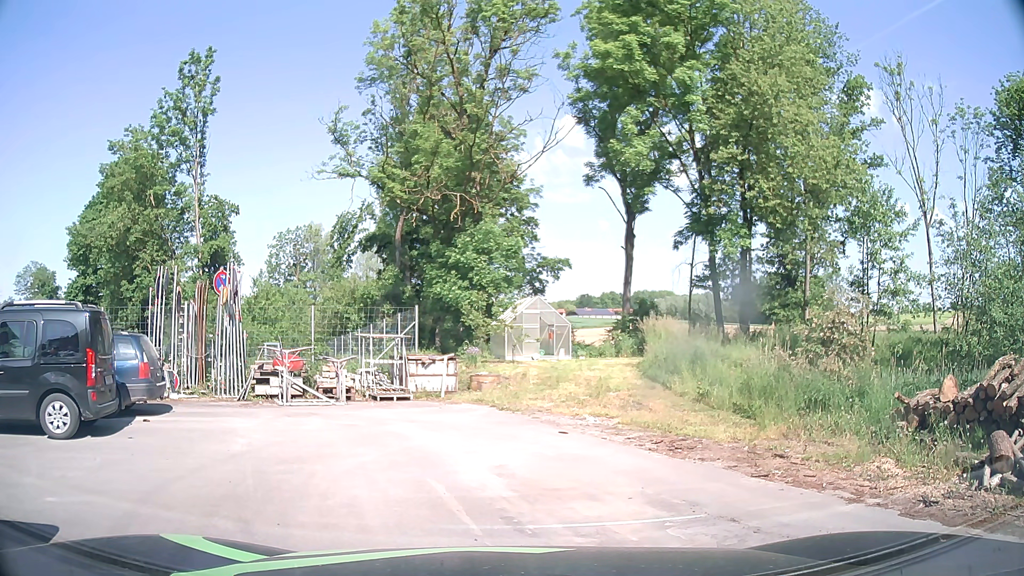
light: Day
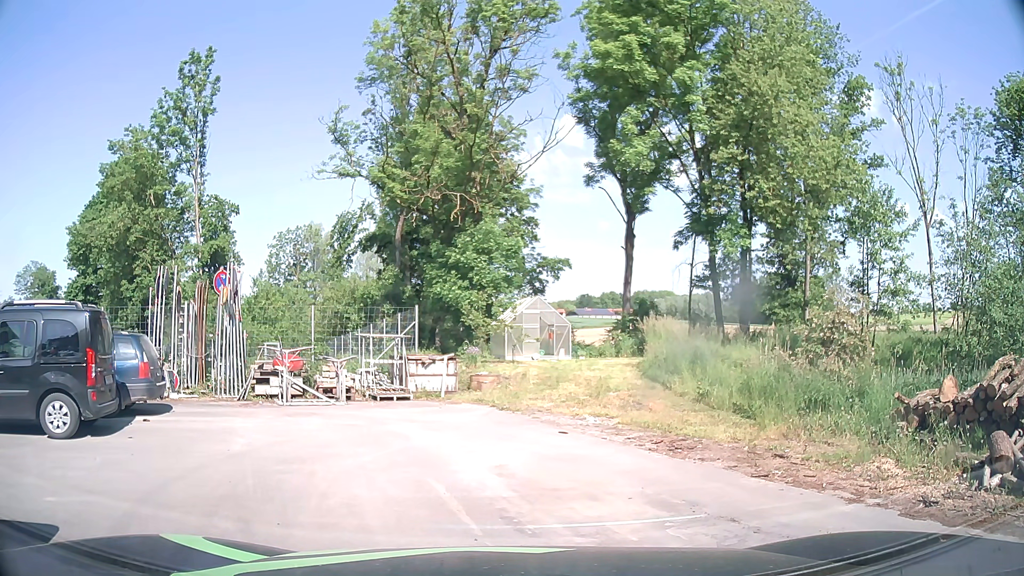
(0.0, 0.0) m; 0°
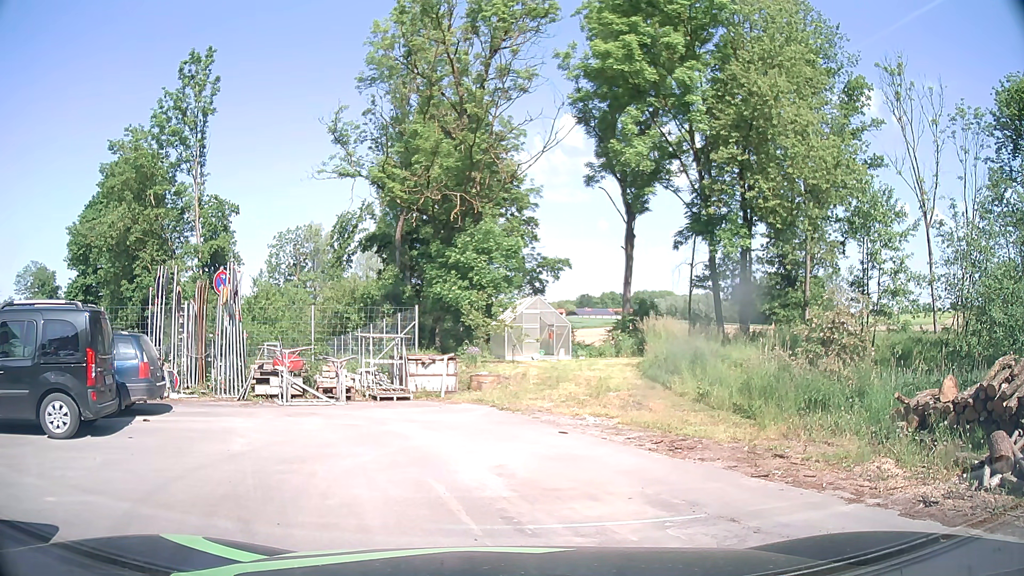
(0.0, 0.0) m; 0°
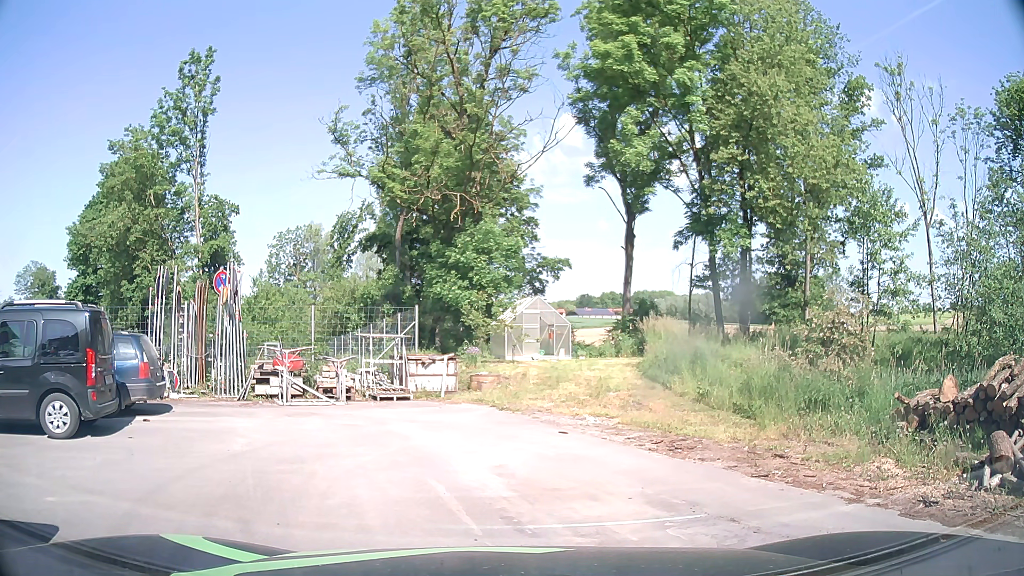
(0.0, 0.0) m; 0°
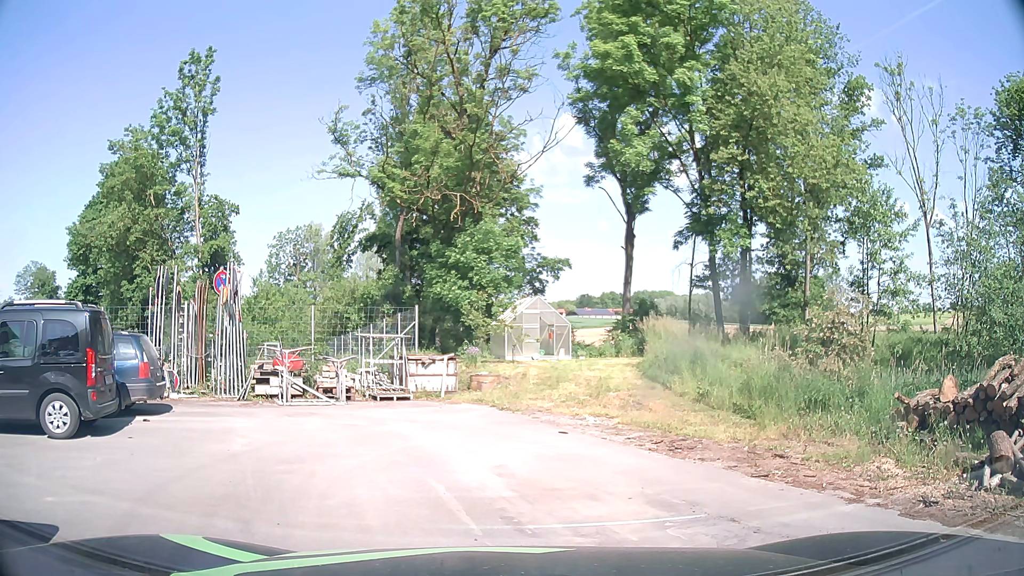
(0.0, 0.0) m; 0°
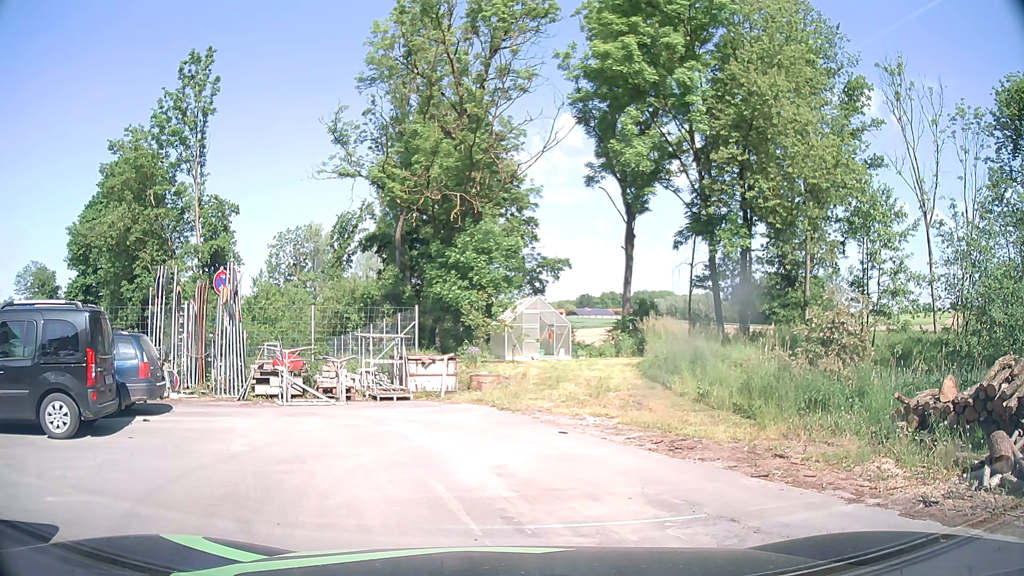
(0.0, 0.0) m; 0°
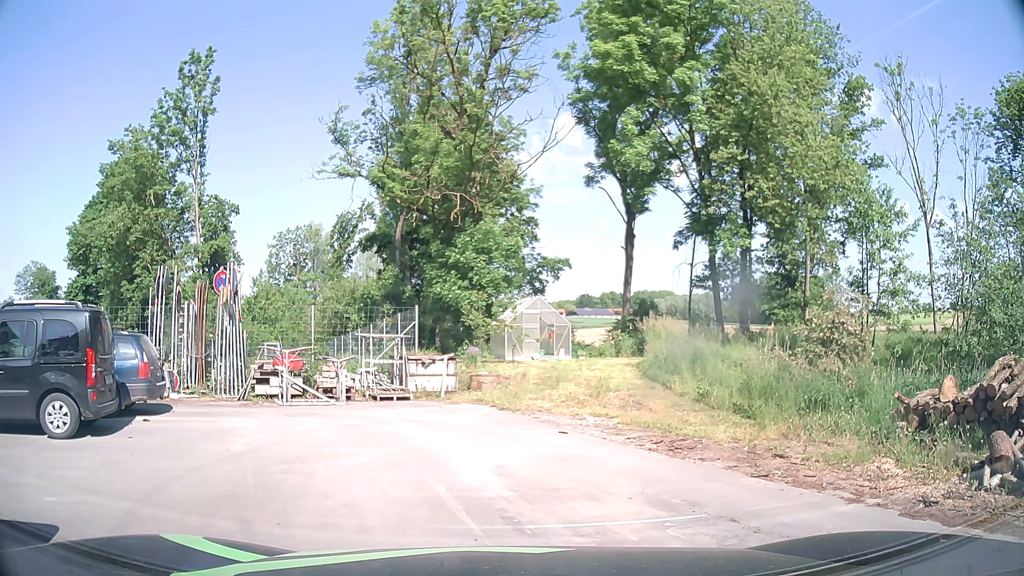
(0.0, 0.0) m; 0°
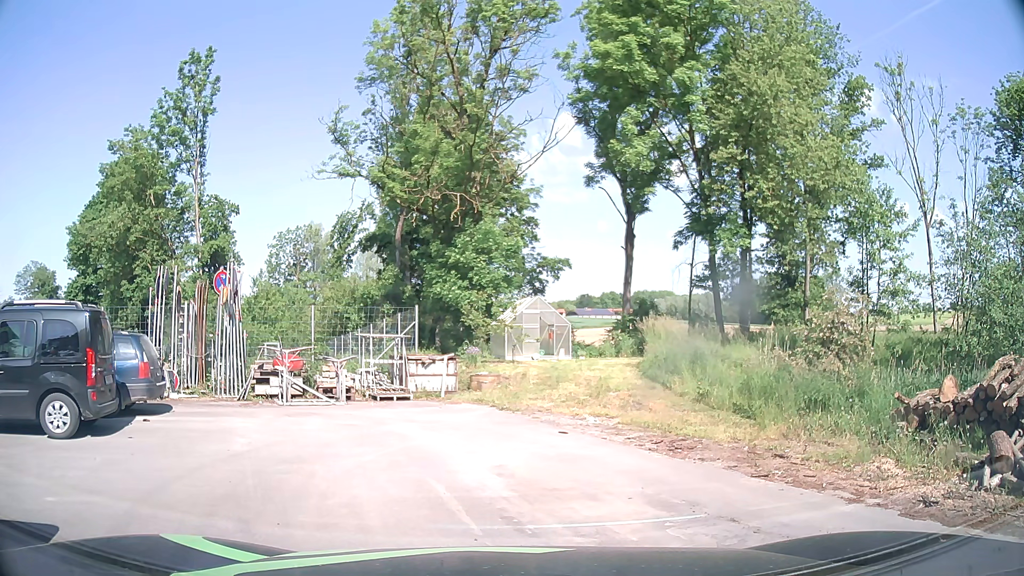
(0.0, 0.0) m; 0°
